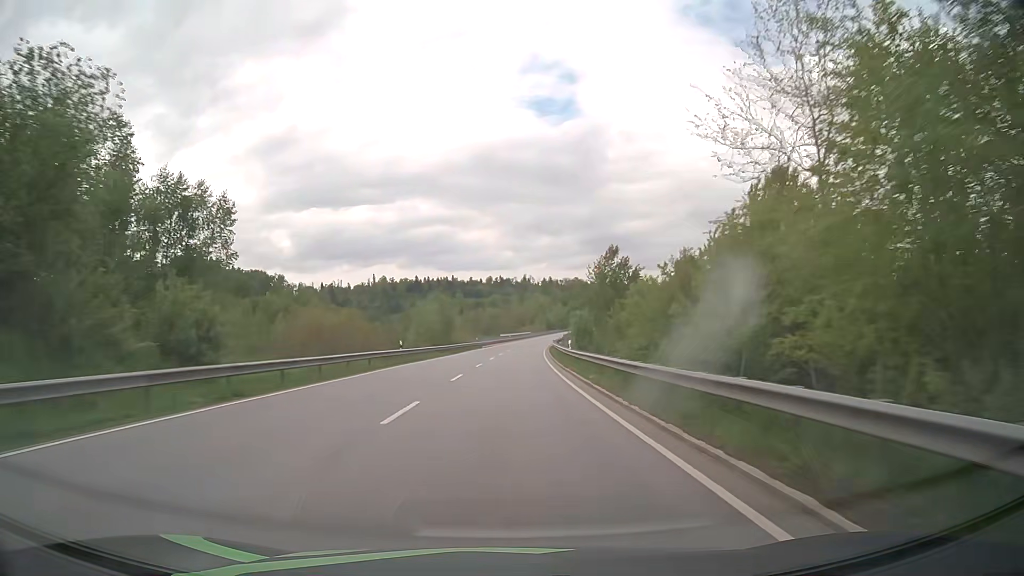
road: primary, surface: asphalt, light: Day
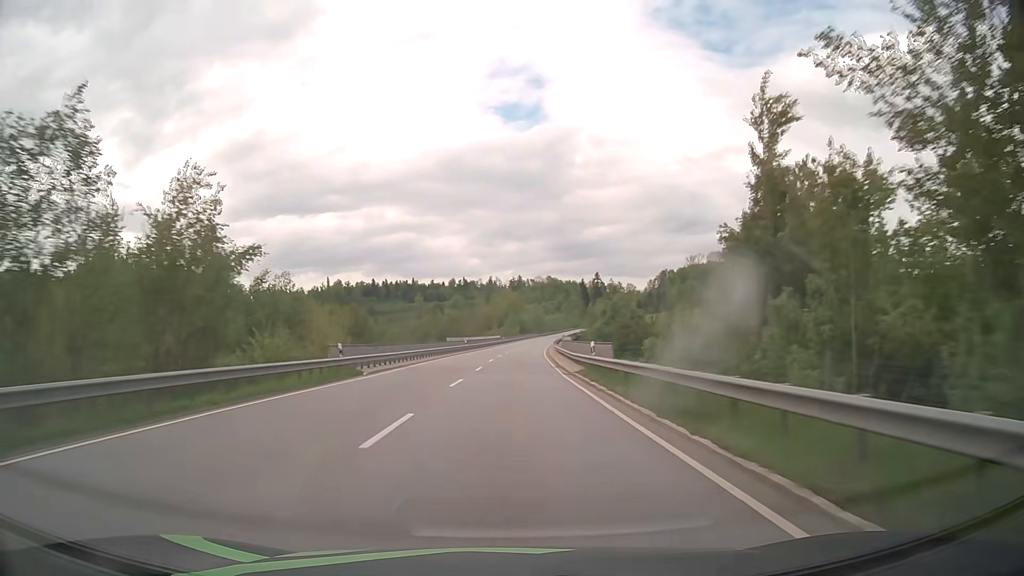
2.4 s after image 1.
(+1.4, +61.7) m; +3°
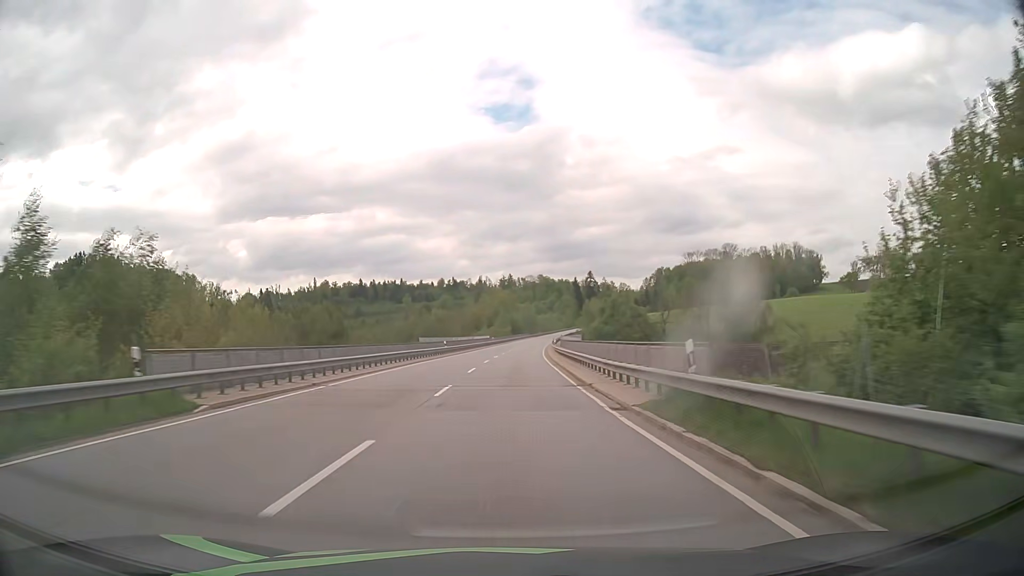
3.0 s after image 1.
(+0.1, +15.2) m; +1°
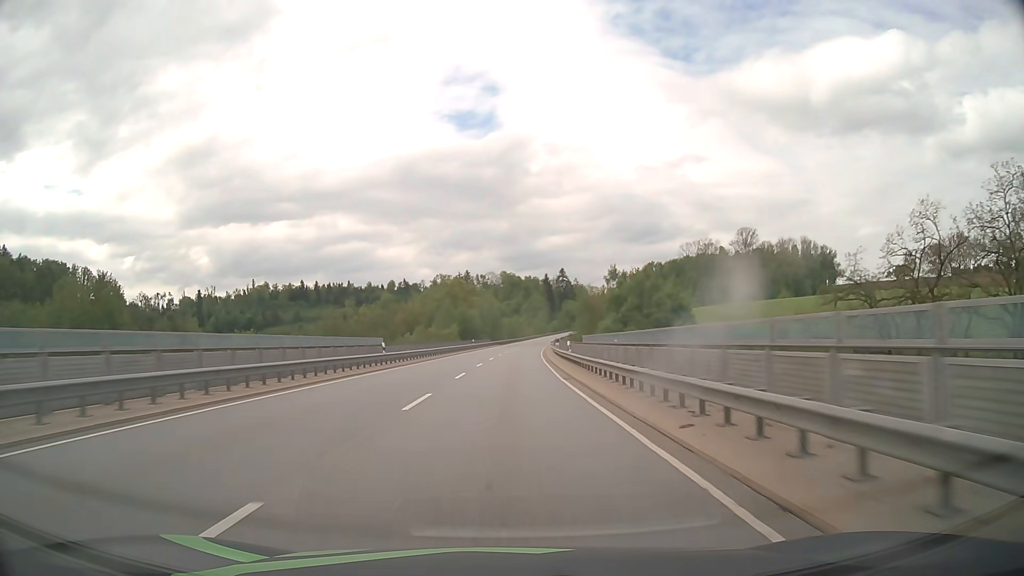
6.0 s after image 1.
(+2.3, +75.2) m; +3°
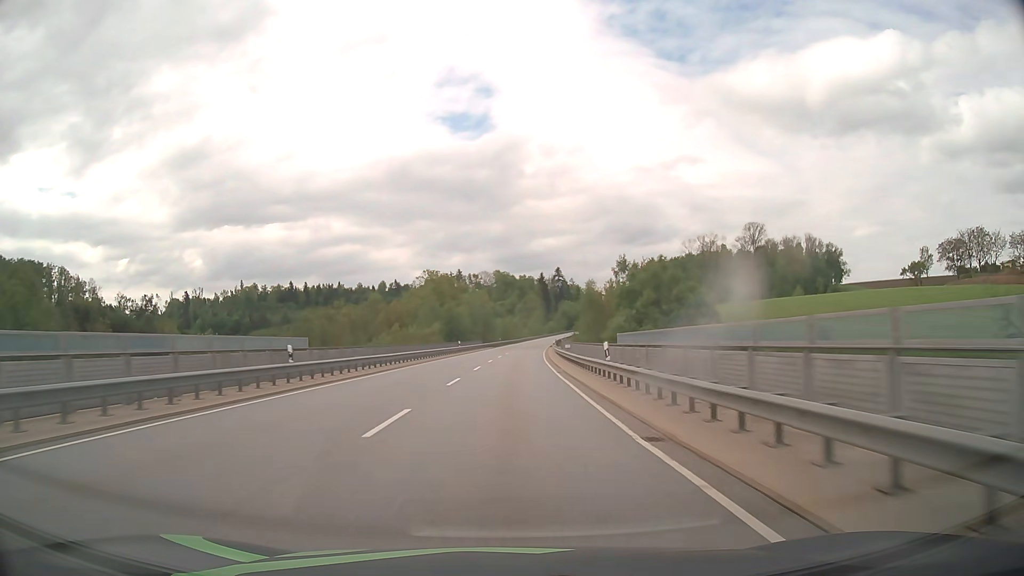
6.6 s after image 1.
(+0.1, +15.4) m; +1°
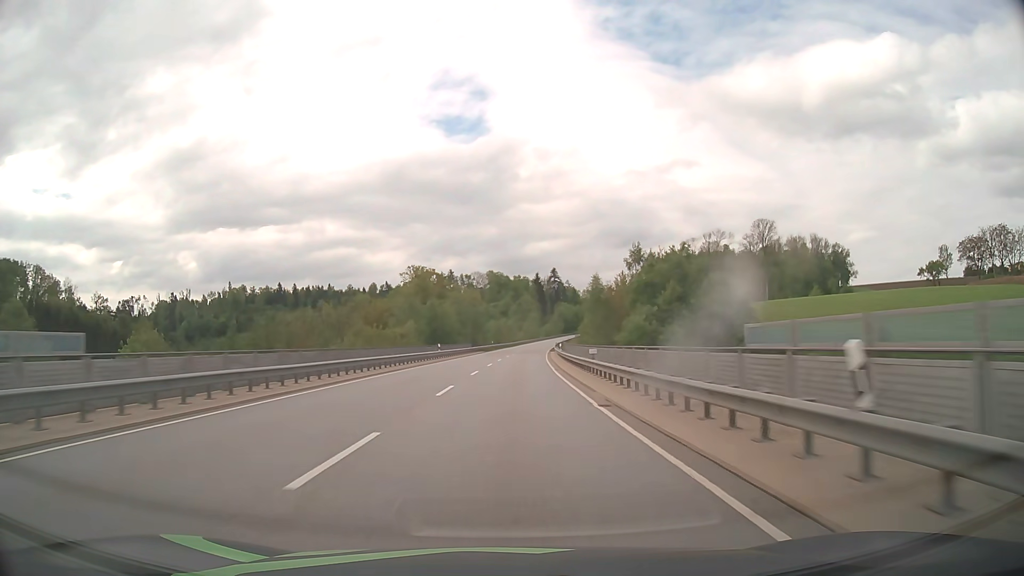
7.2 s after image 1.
(+0.1, +15.5) m; 0°
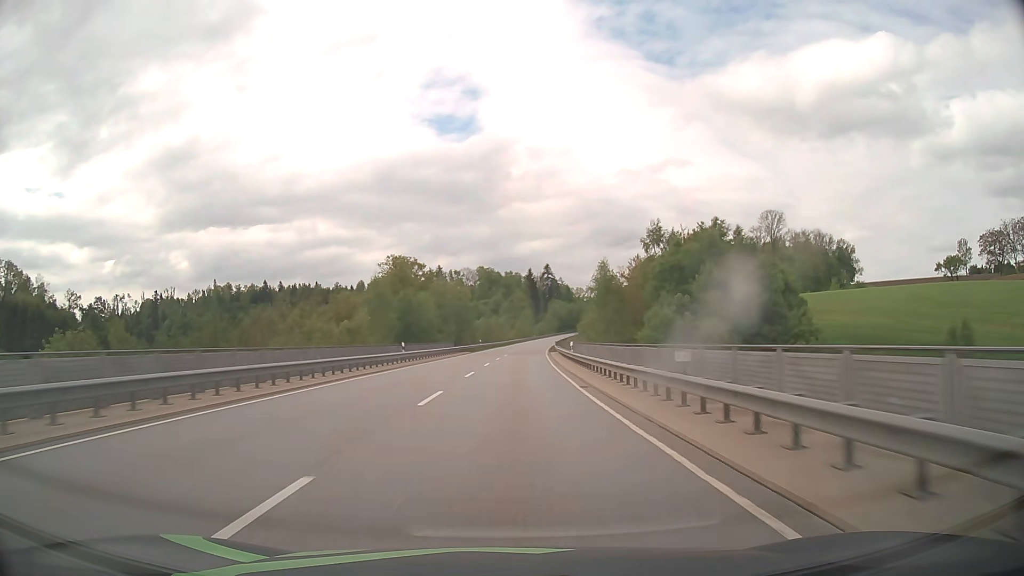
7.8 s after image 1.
(+0.1, +15.7) m; +1°
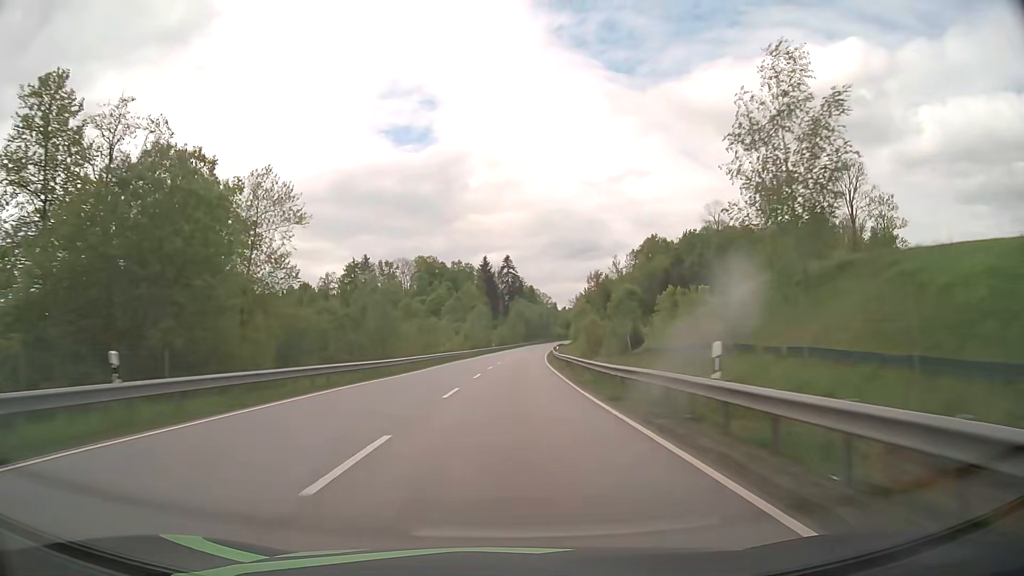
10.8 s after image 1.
(+2.7, +79.7) m; +4°
(0, +10) (0, +20) (0, +30) (+1, +40) (+1, +50) (+2, +60) (+2, +70) (+3, +80) (+3, +90) (+4, +100) m
